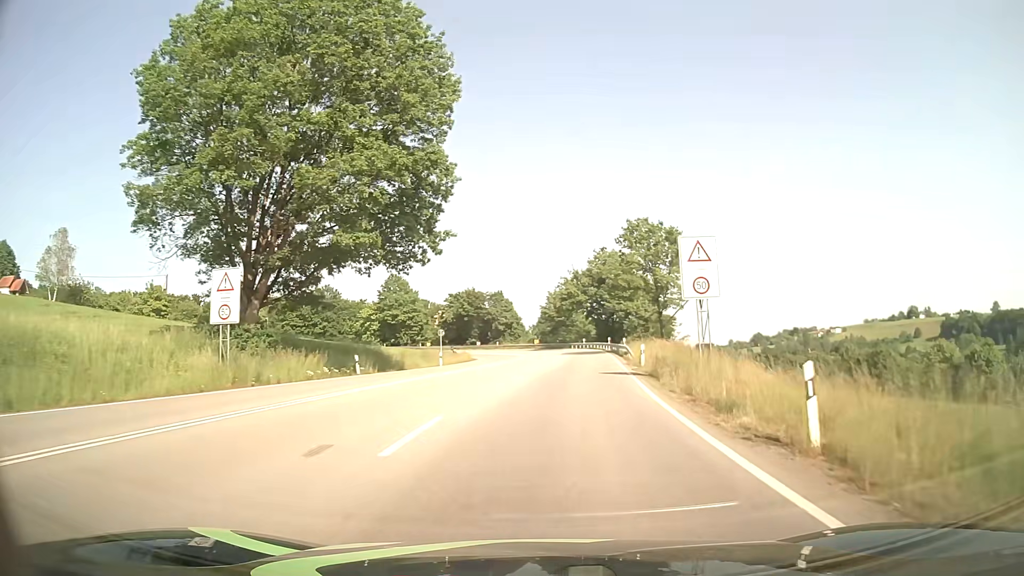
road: primary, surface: asphalt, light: Day
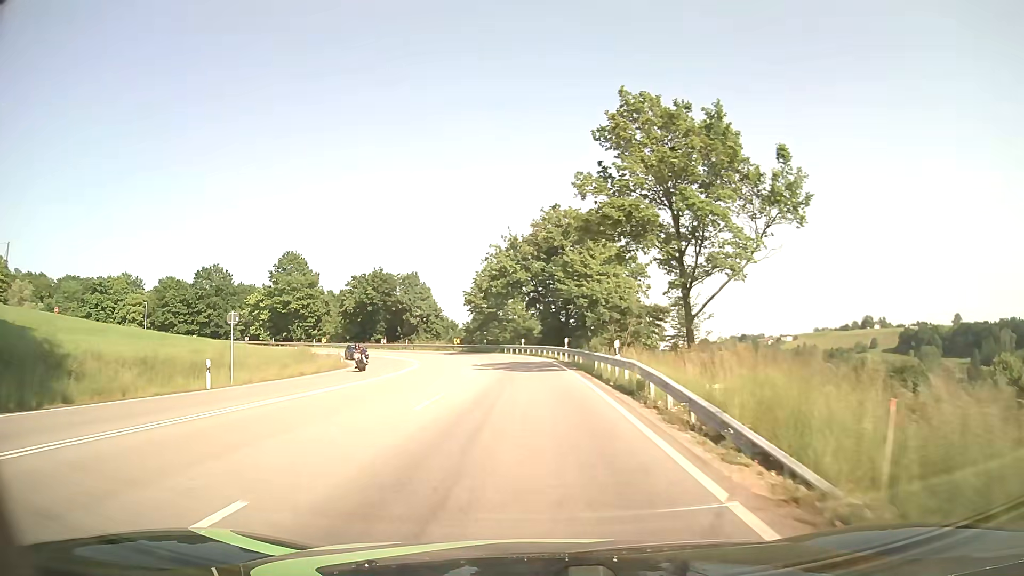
(+2.3, +30.0) m; +5°
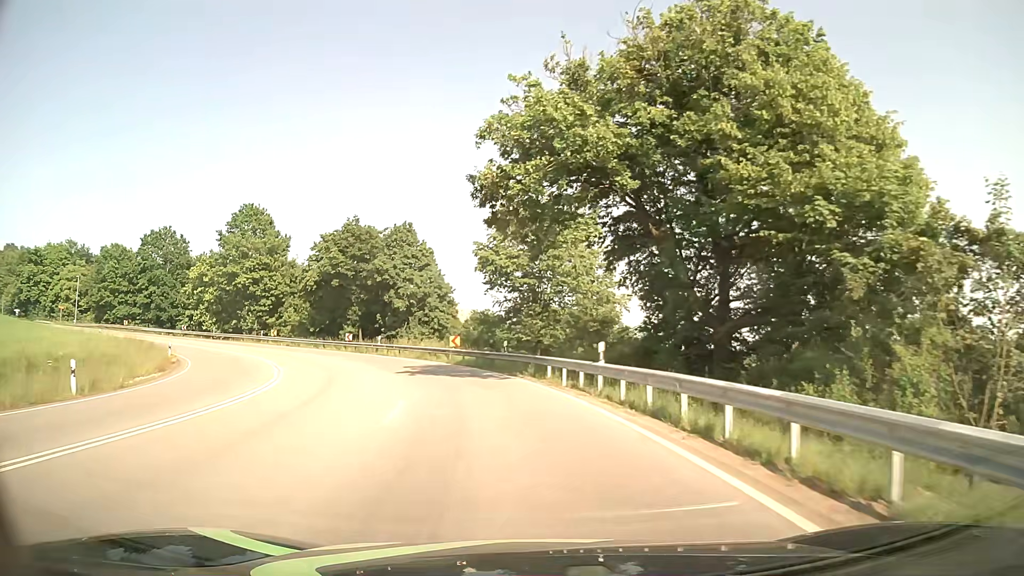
(-0.8, +38.2) m; -5°
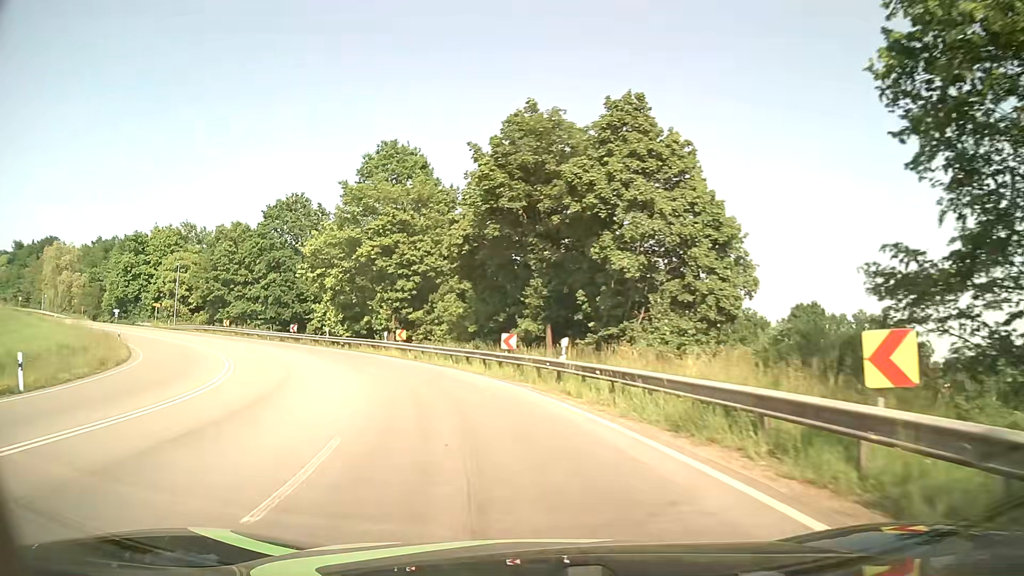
(-4.6, +29.9) m; -20°
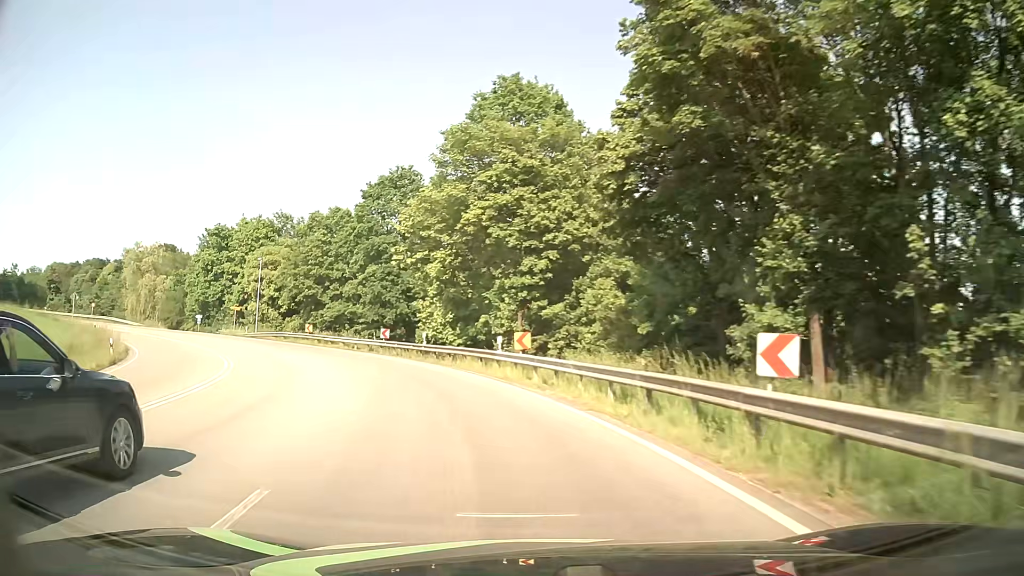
(-1.7, +15.1) m; -13°
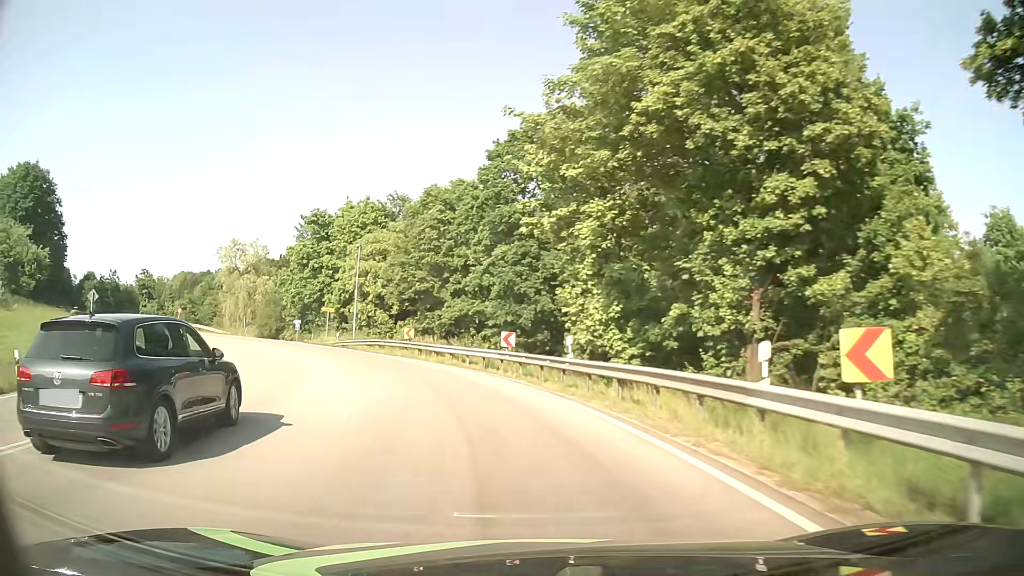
(-1.8, +15.1) m; -13°
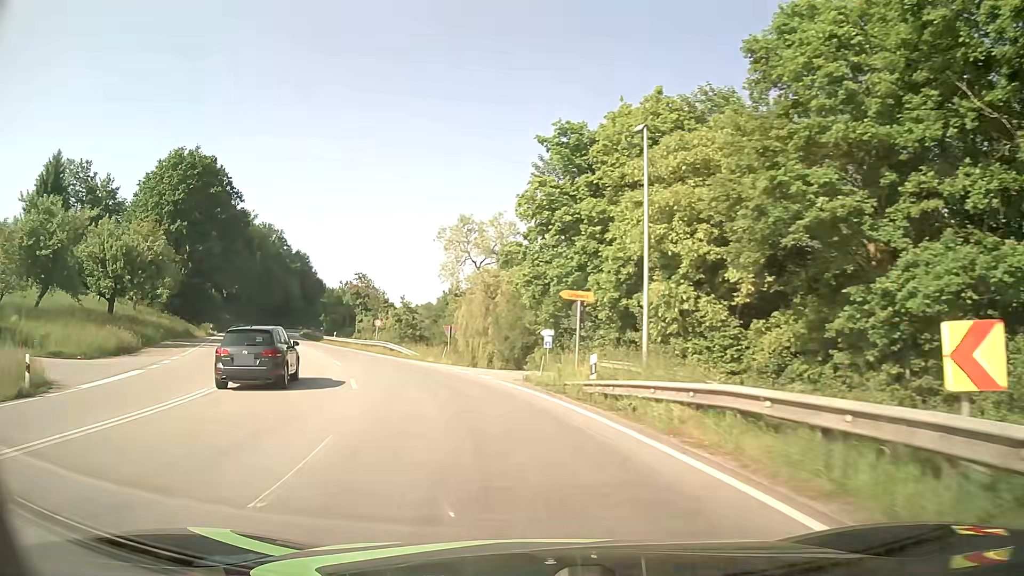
(-7.1, +29.4) m; -27°
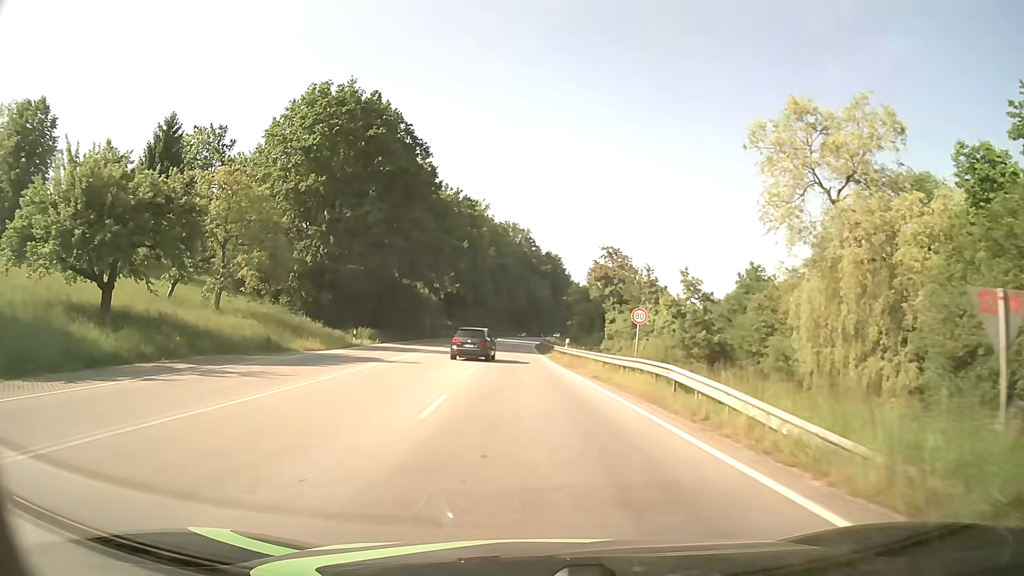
(-6.5, +29.6) m; -23°
(0, +10) (0, +20) (-1, +30) (-1, +40) (-1, +50) (-2, +60) (-2, +70) (-2, +80) (-2, +90) (-2, +100) m
